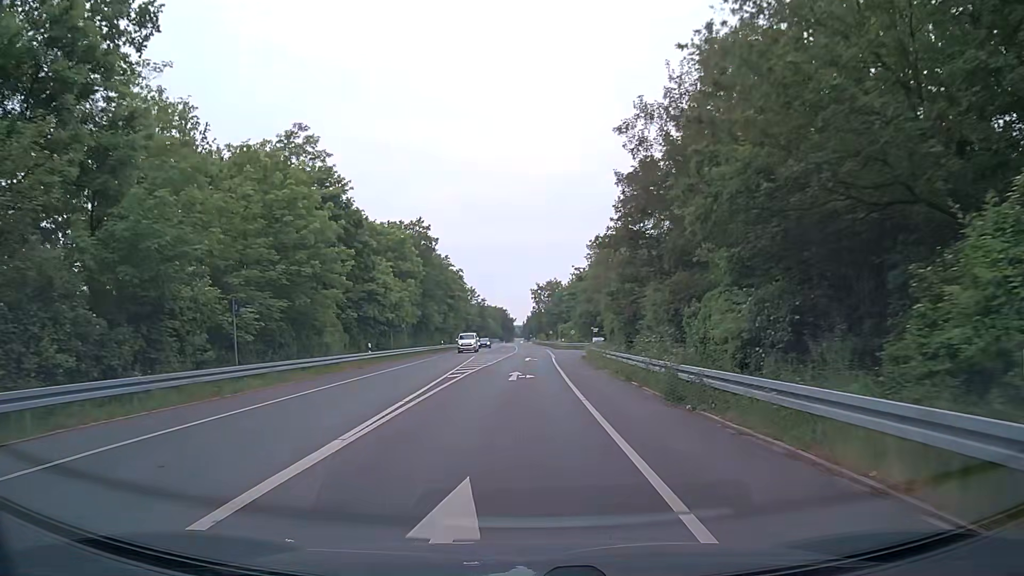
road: tertiary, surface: asphalt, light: Day
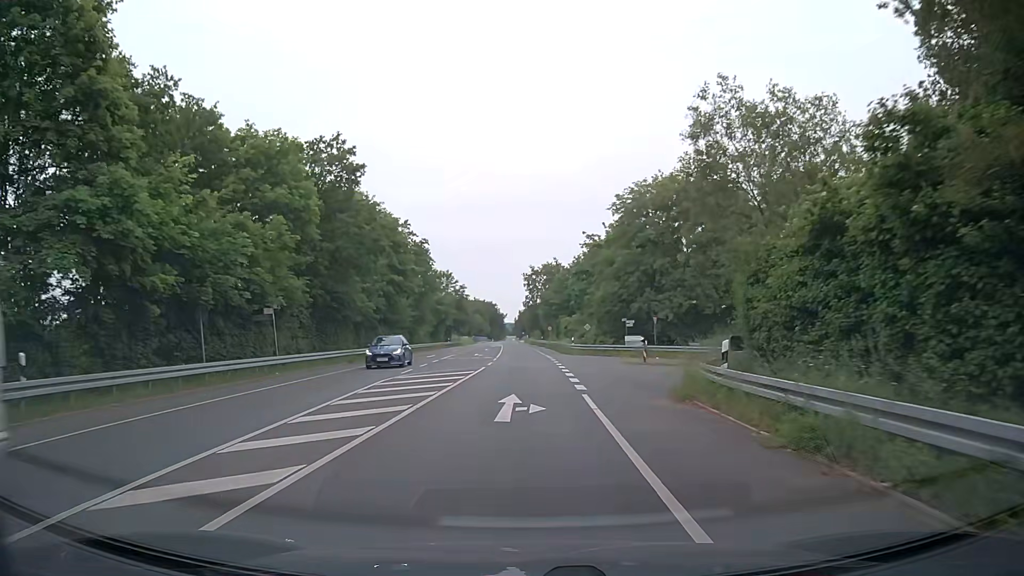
(+0.2, +30.6) m; 0°
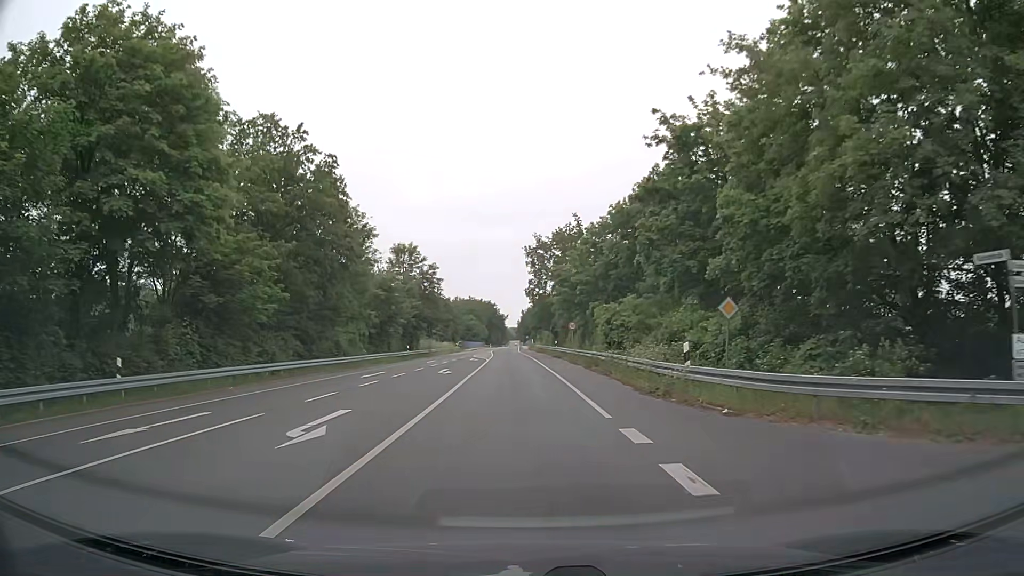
(+0.4, +38.3) m; 0°
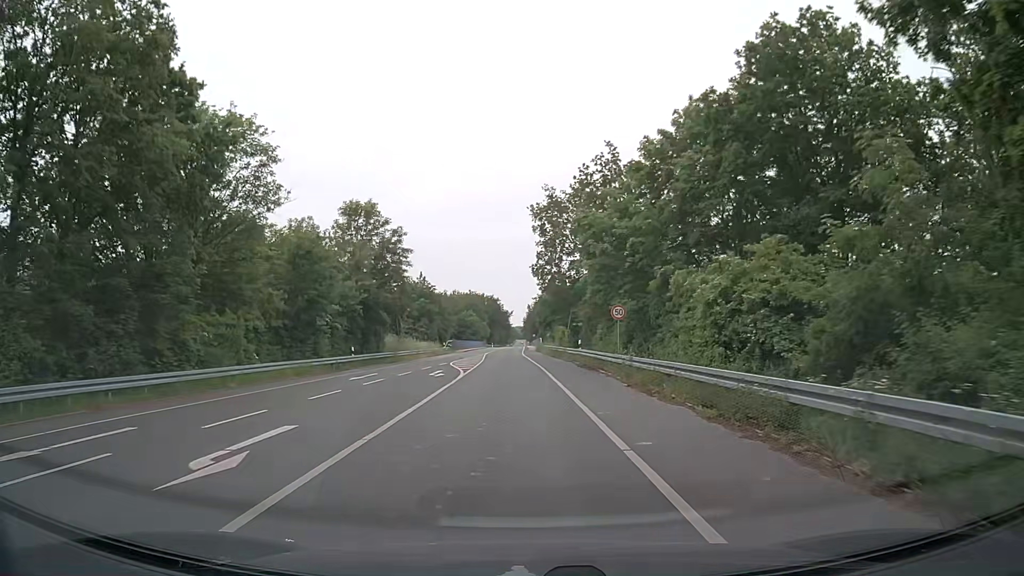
(-0.1, +22.9) m; -1°
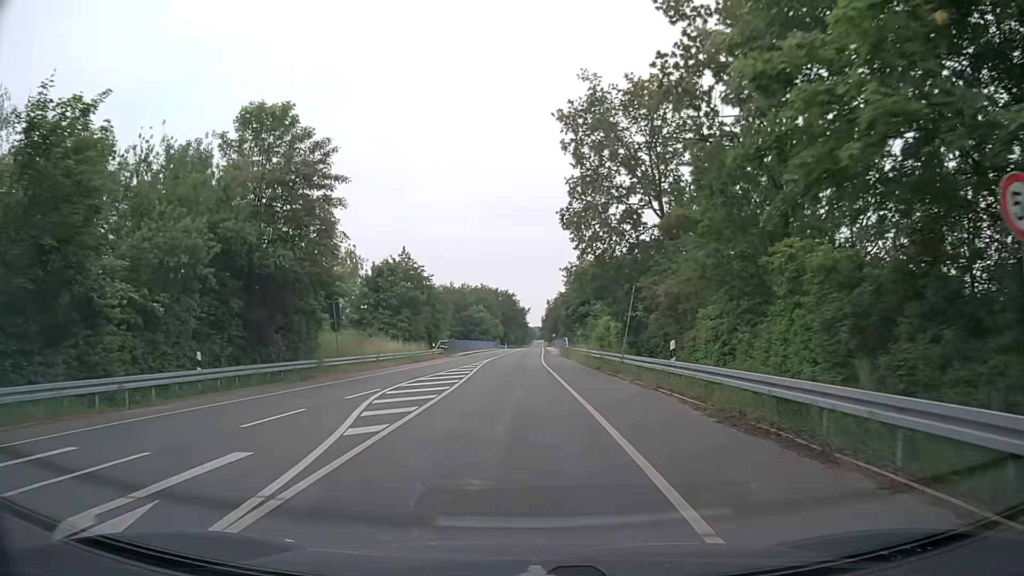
(-0.2, +22.9) m; -1°
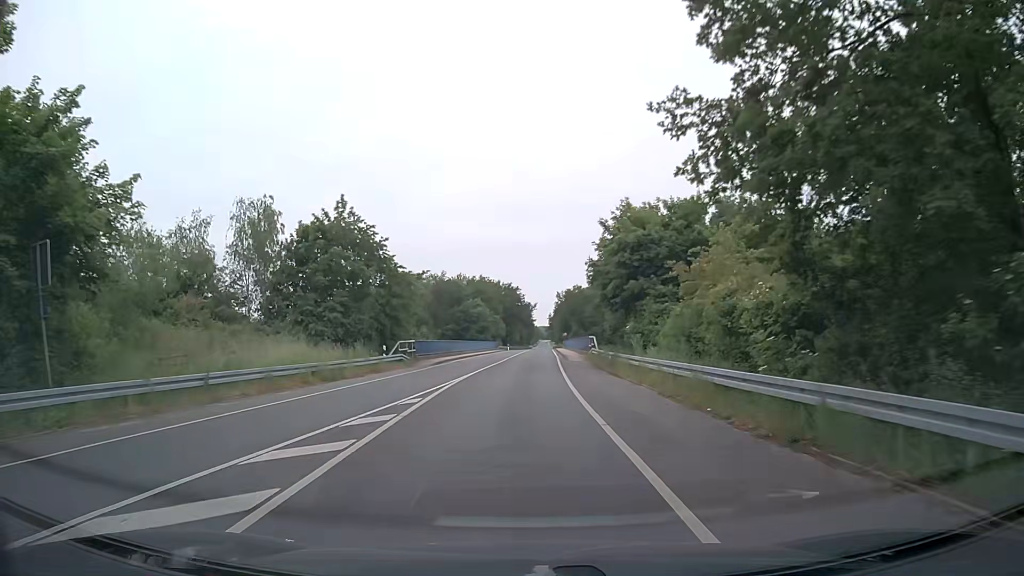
(-0.3, +22.8) m; -1°
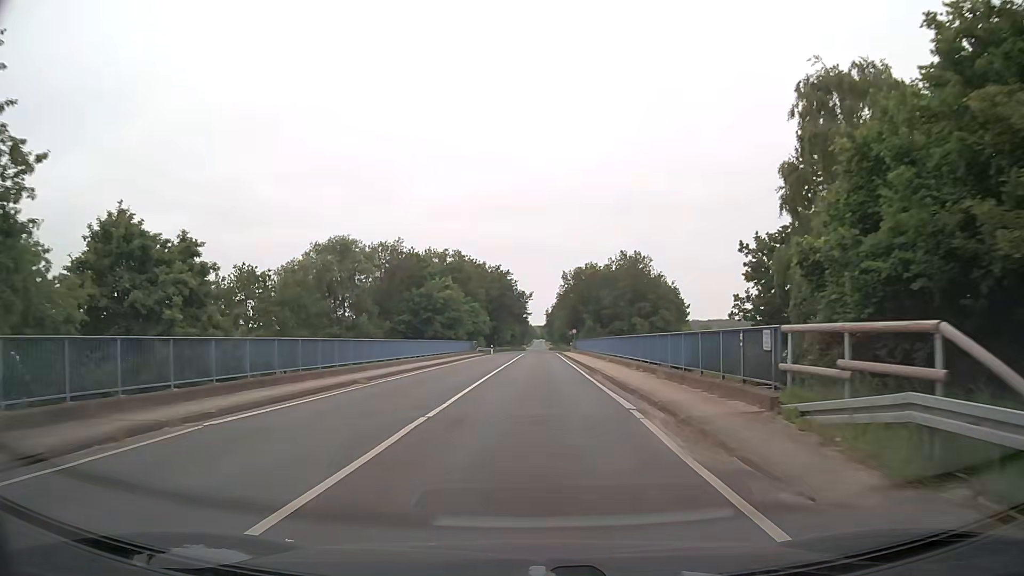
(-0.1, +38.0) m; 0°
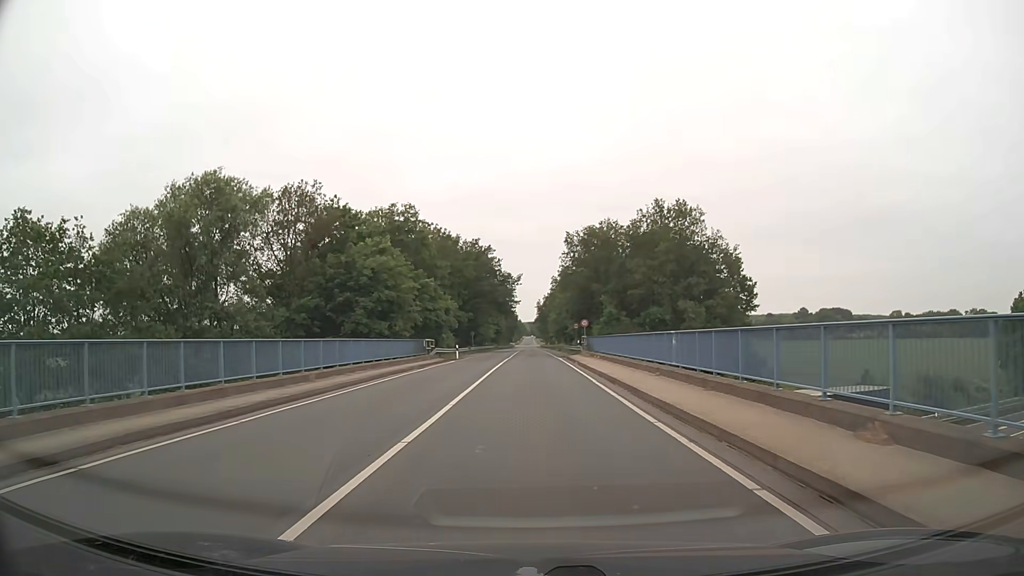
(+0.5, +30.4) m; +1°
(0, +10) (0, +20) (0, +30) (0, +40) (0, +50) (0, +60) (0, +70) (0, +80) (0, +90) (0, +100) m
